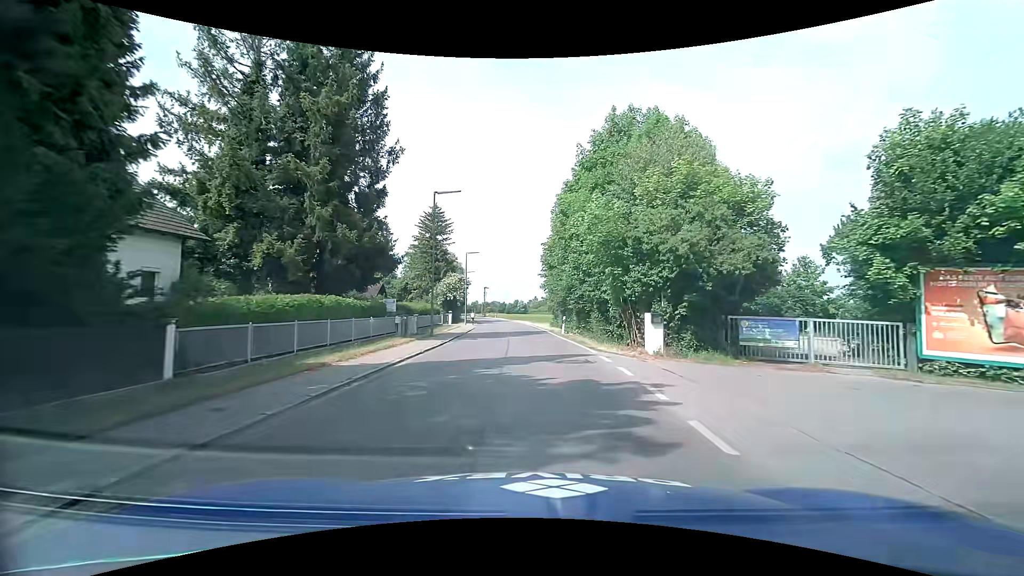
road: tertiary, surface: asphalt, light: Day
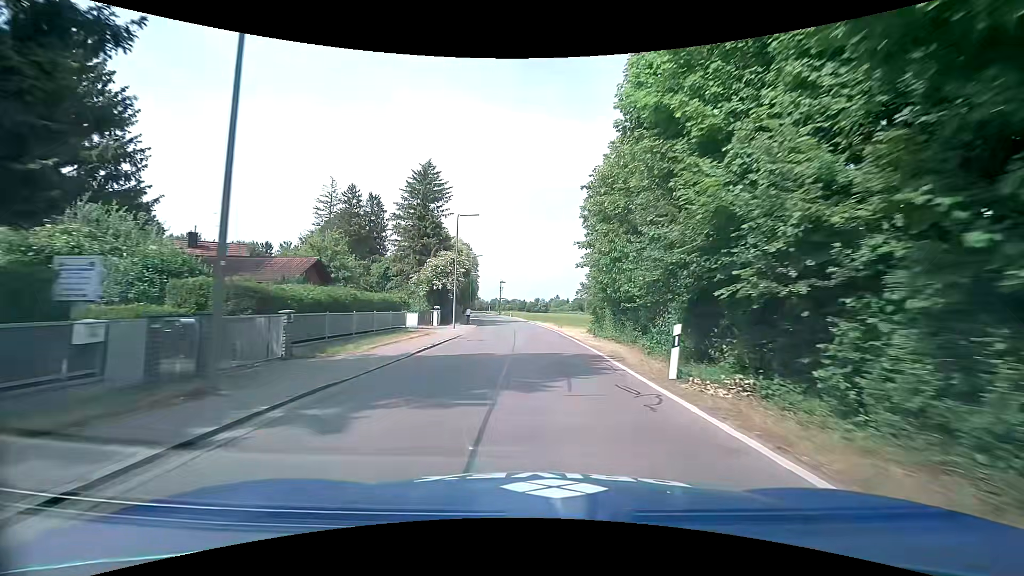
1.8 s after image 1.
(-0.8, +21.0) m; -4°
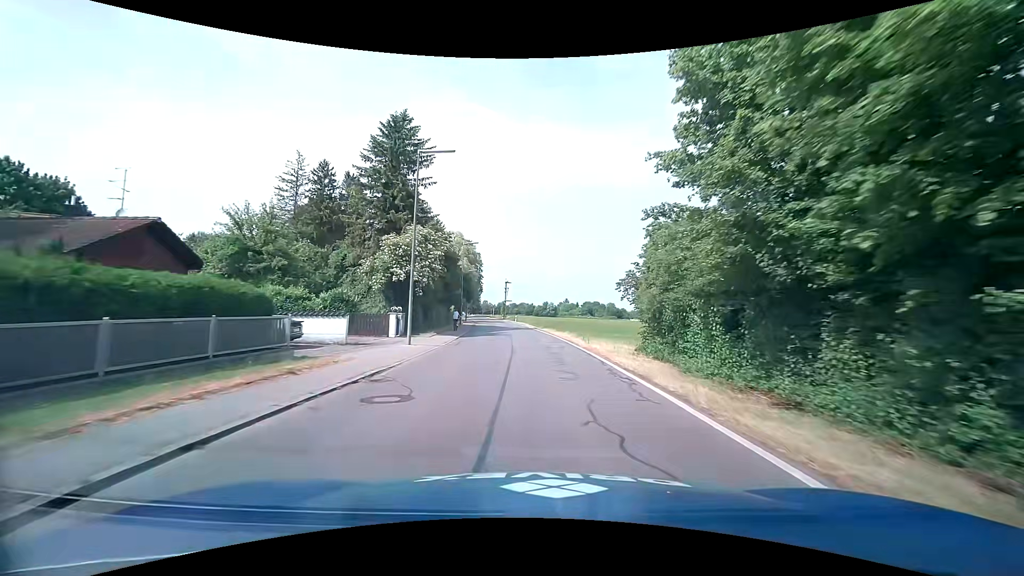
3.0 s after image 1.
(-0.2, +15.1) m; -1°
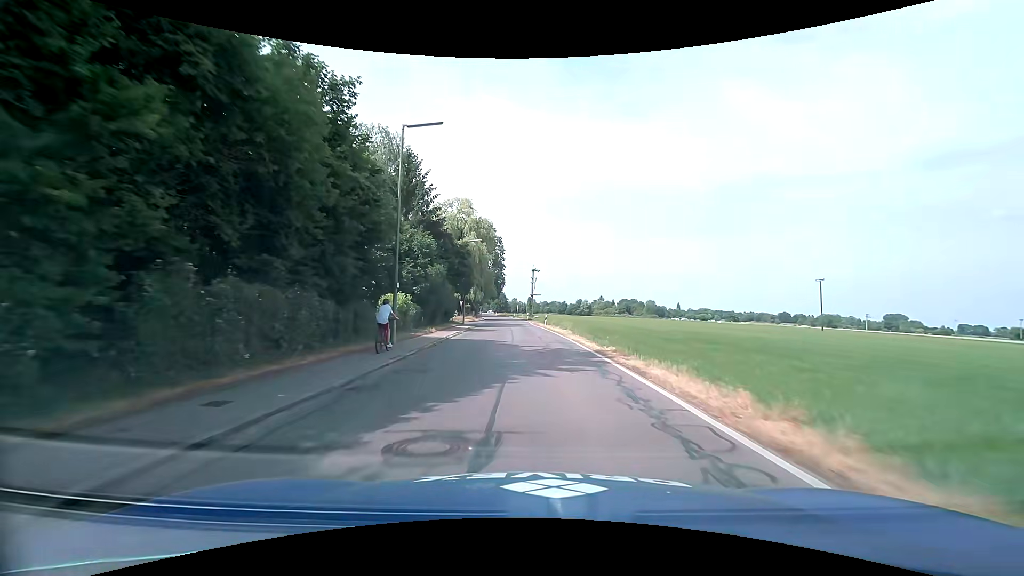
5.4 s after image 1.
(-0.9, +32.0) m; -3°
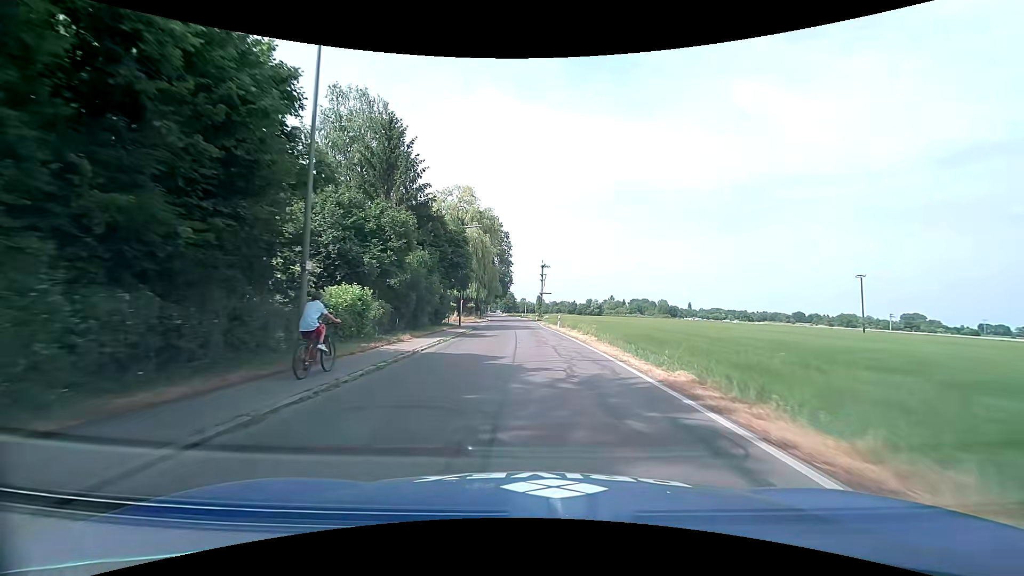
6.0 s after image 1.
(-0.1, +8.1) m; -2°
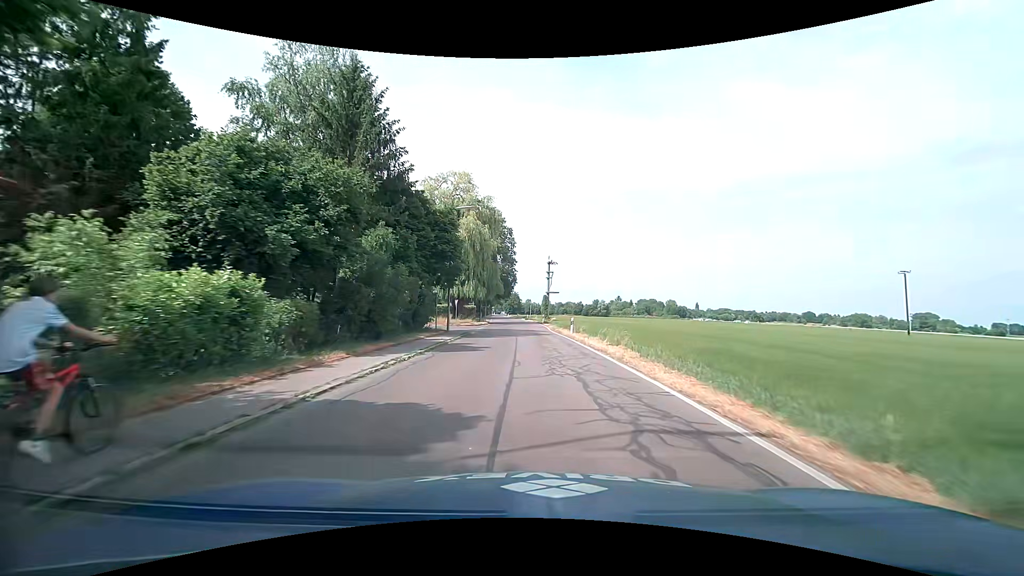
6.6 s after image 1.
(0.0, +8.2) m; -1°
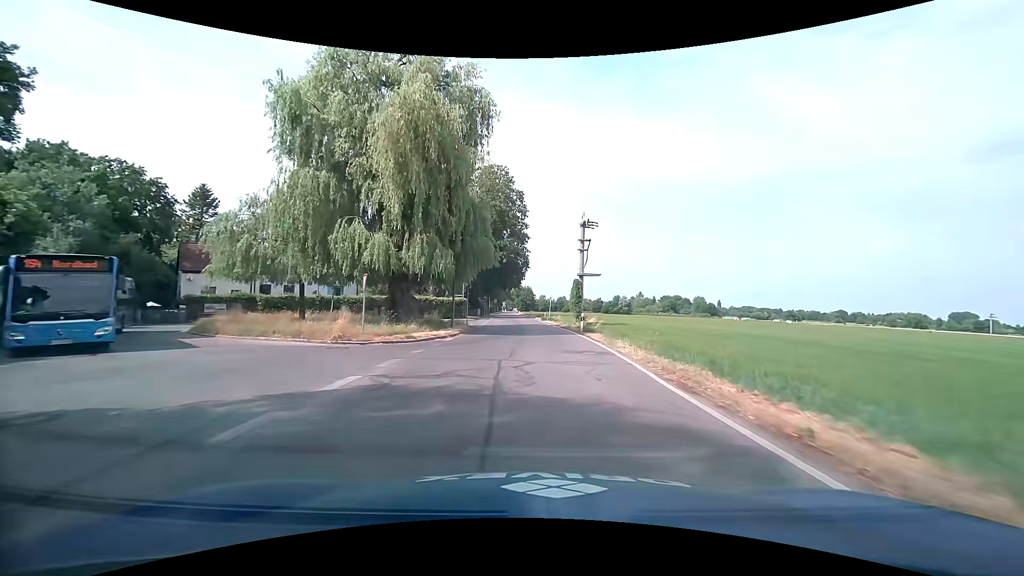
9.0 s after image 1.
(-0.7, +32.7) m; -1°
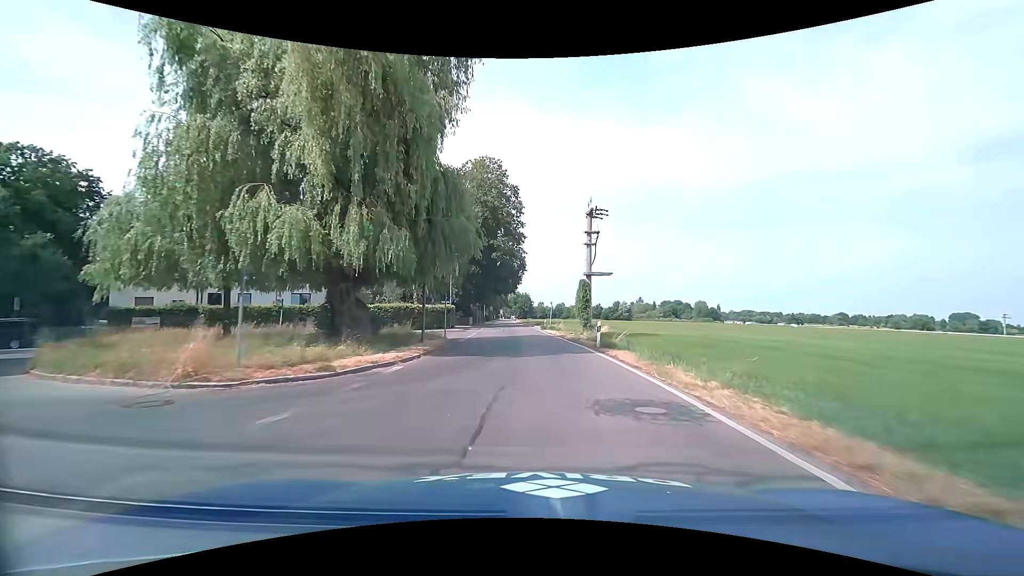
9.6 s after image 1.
(0.0, +8.2) m; 0°
(0, +10) (0, +20) (-1, +30) (-1, +40) (-2, +50) (-2, +60) (-3, +70) (-3, +80) (-4, +90) (-5, +100) m
